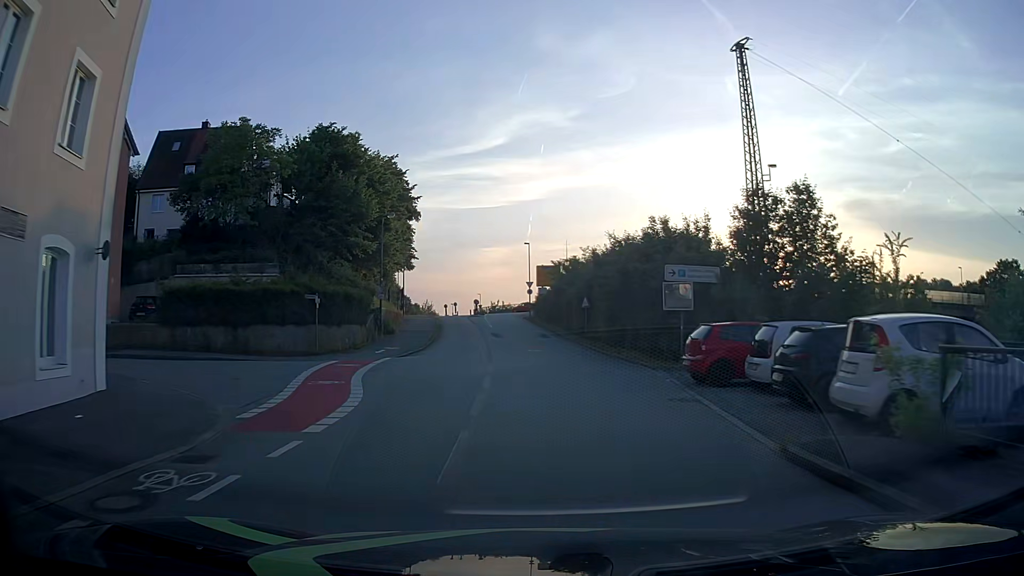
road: residential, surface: asphalt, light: Day
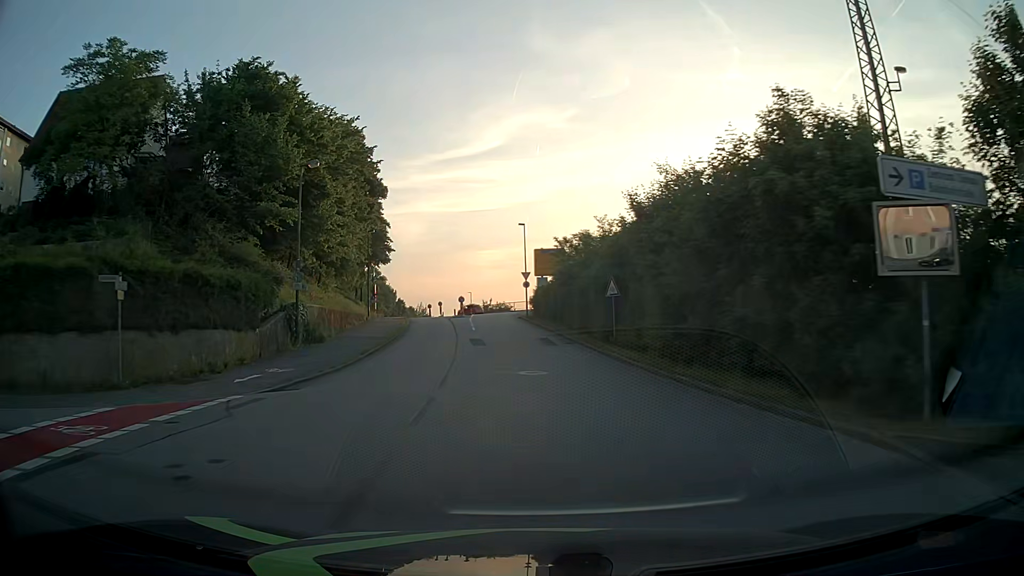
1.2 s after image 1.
(+0.1, +14.8) m; 0°
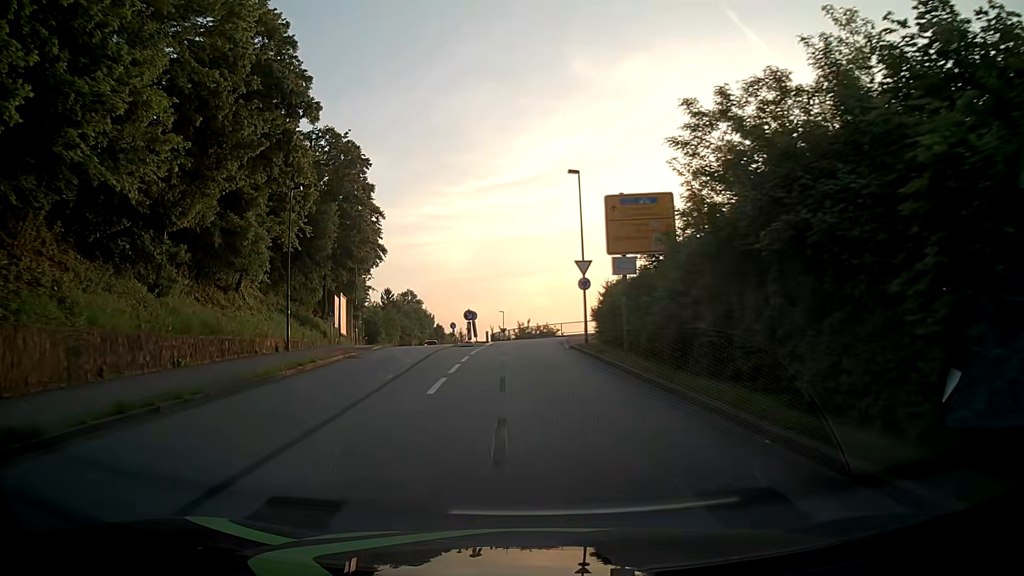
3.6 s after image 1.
(-0.6, +27.5) m; -4°
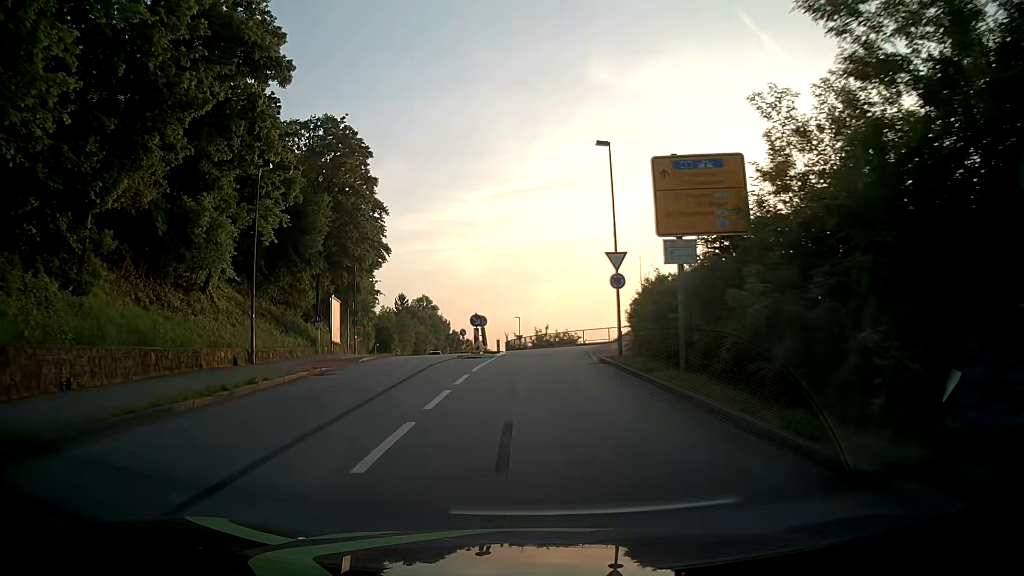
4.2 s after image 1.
(-0.1, +6.0) m; -1°
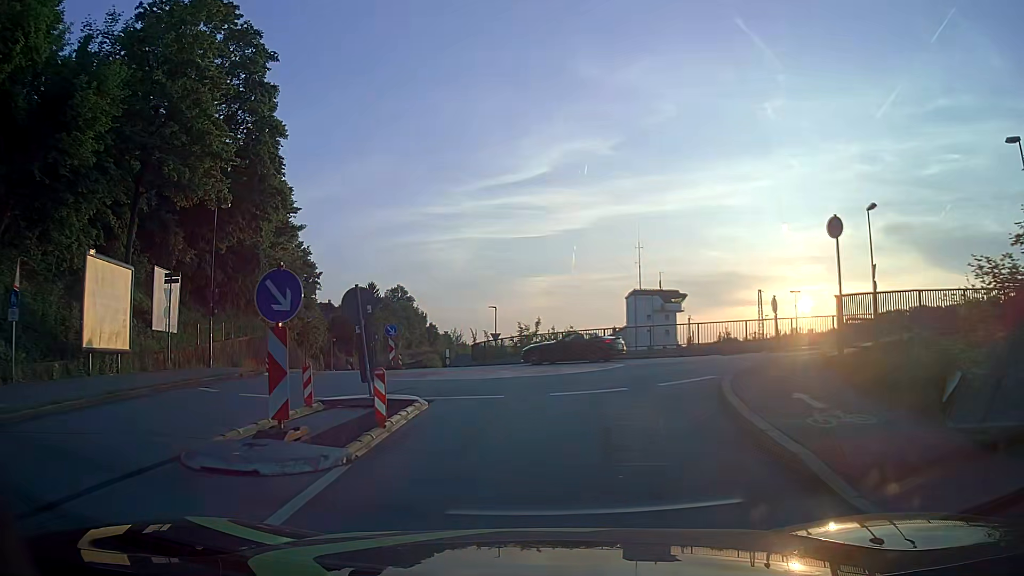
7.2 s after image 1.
(0.0, +23.3) m; +2°
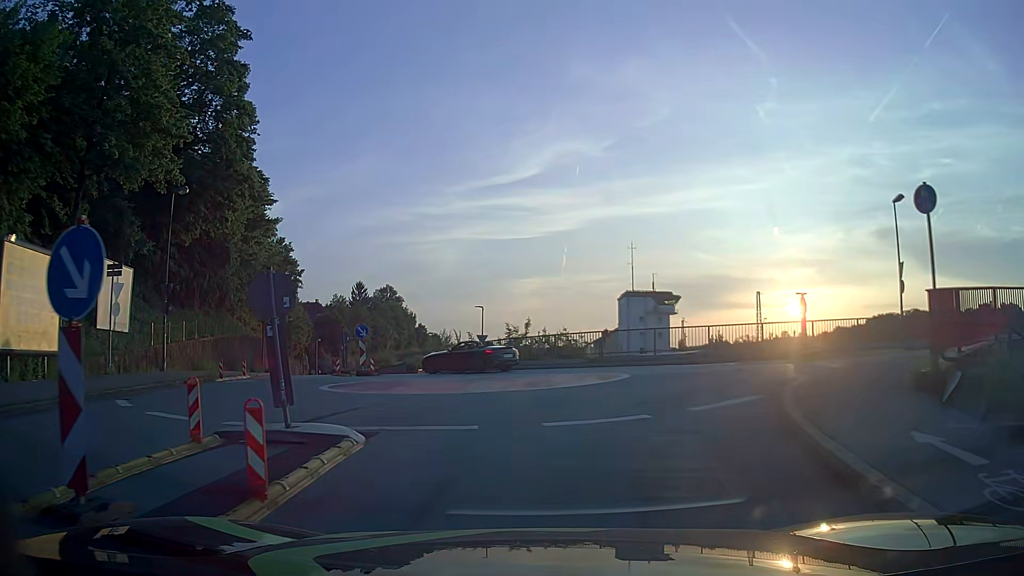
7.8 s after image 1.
(0.0, +3.5) m; +2°
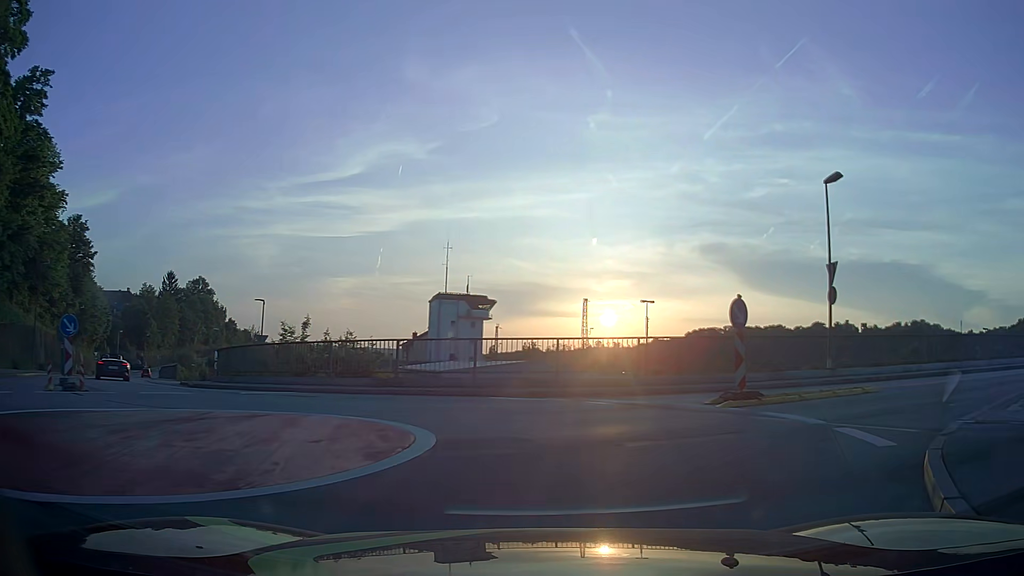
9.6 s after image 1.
(+0.6, +8.7) m; +15°
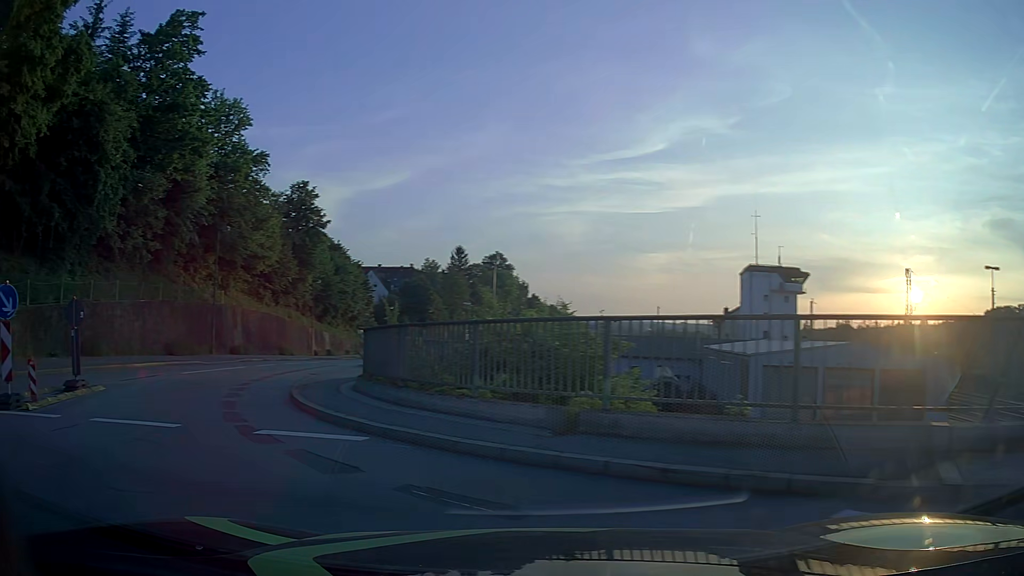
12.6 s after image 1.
(-0.3, +11.4) m; -27°
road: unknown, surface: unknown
(-4, +9) (-8, +18) (-10, +28) (-11, +38) (-13, +48) (-14, +58) (-15, +68) (-16, +78) (-17, +87) (-17, +97) m
